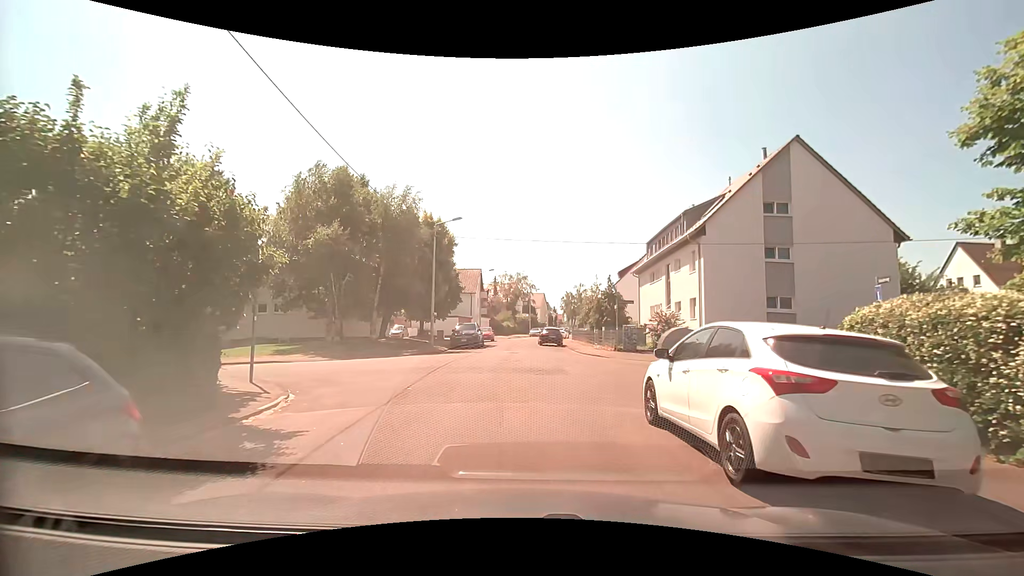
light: Day
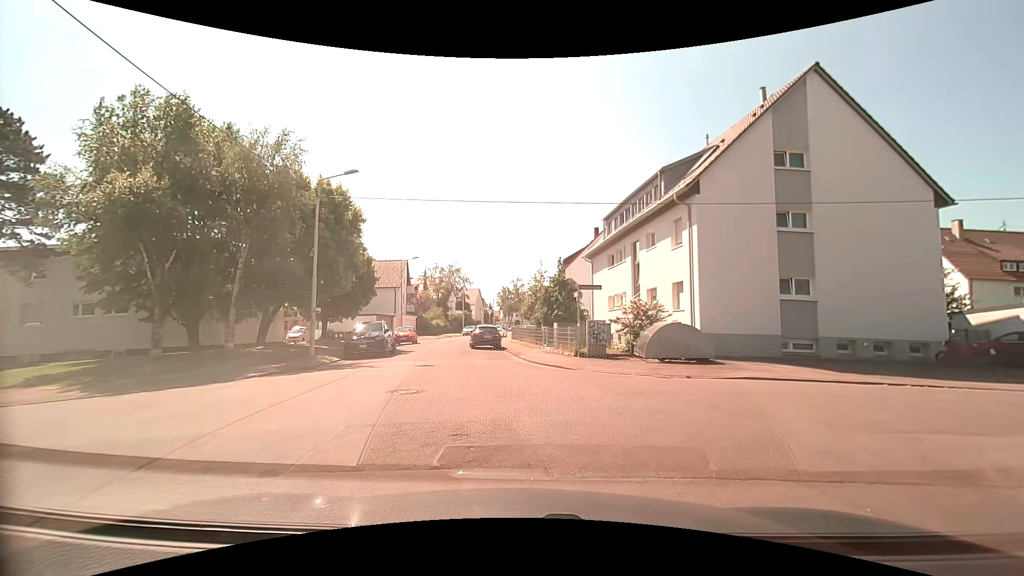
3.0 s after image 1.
(+0.3, +8.8) m; +7°
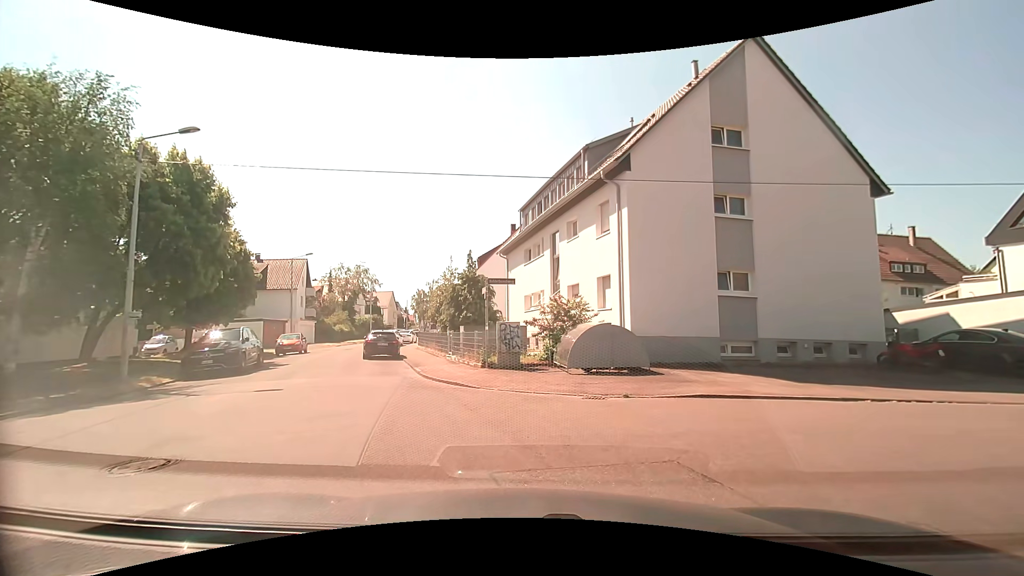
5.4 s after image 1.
(+0.4, +4.2) m; +10°
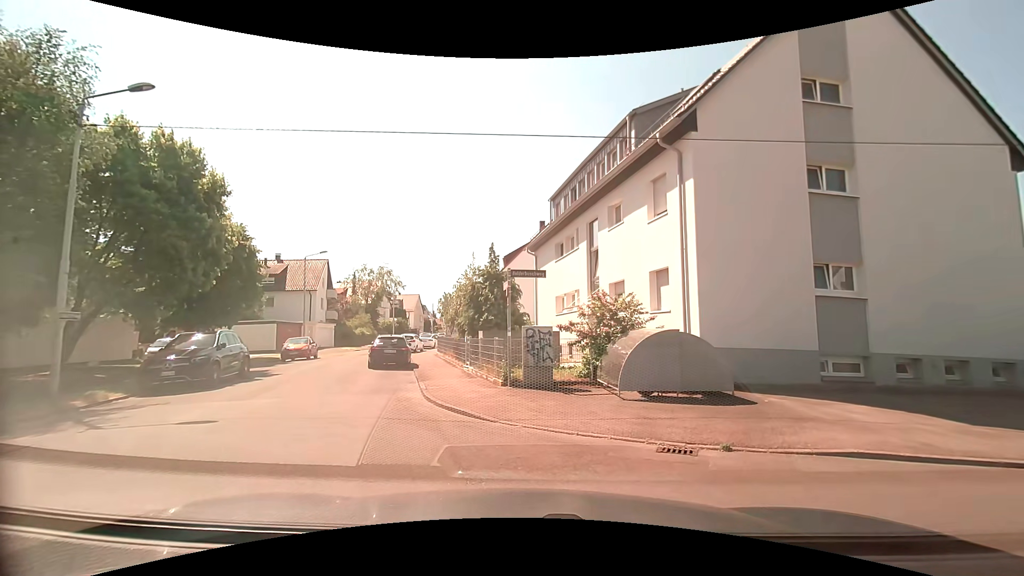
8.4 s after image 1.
(-0.1, +3.8) m; -2°
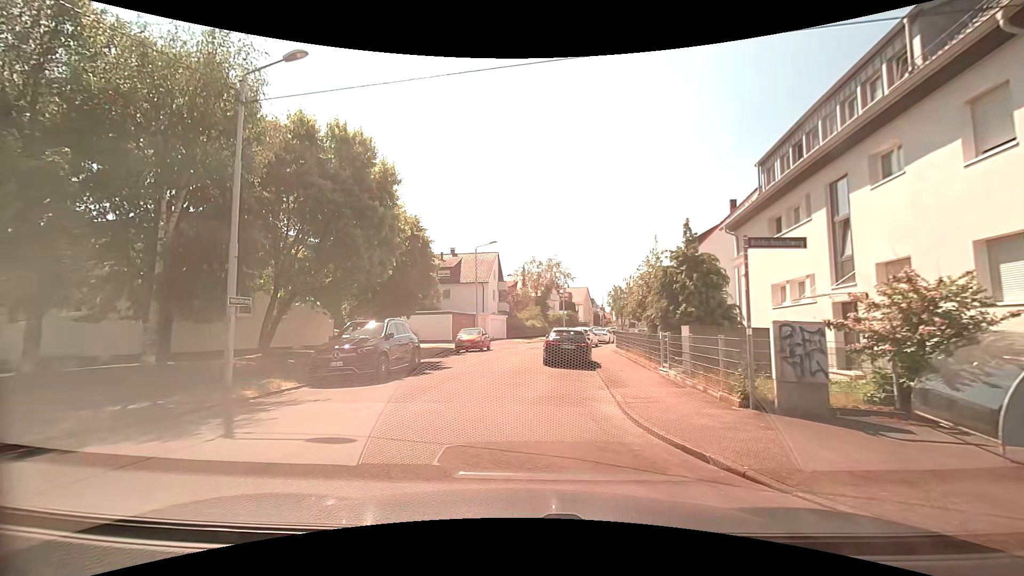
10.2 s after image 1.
(-0.7, +3.4) m; -23°
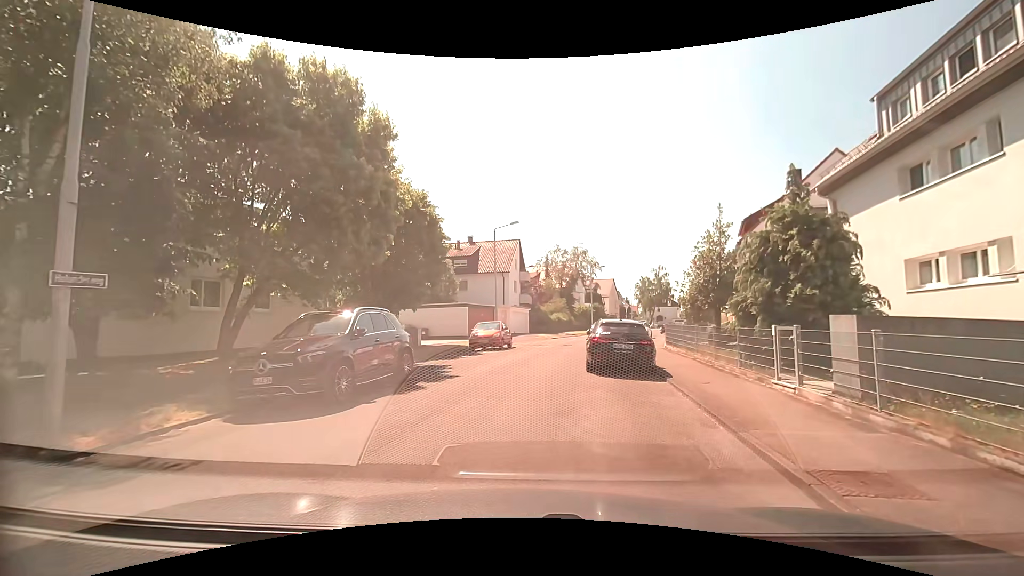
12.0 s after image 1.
(-0.2, +5.4) m; 0°
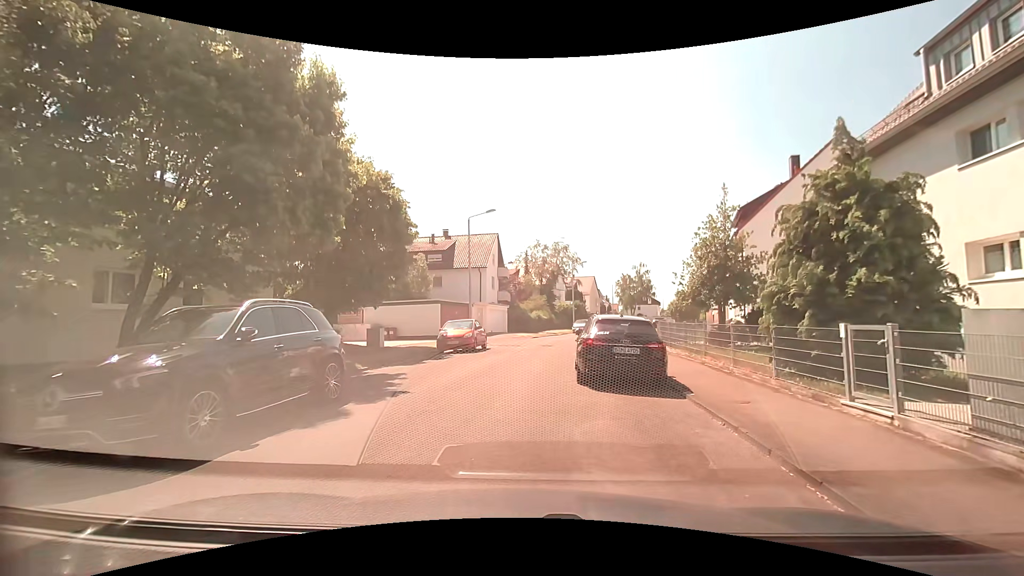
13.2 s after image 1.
(0.0, +3.1) m; +1°
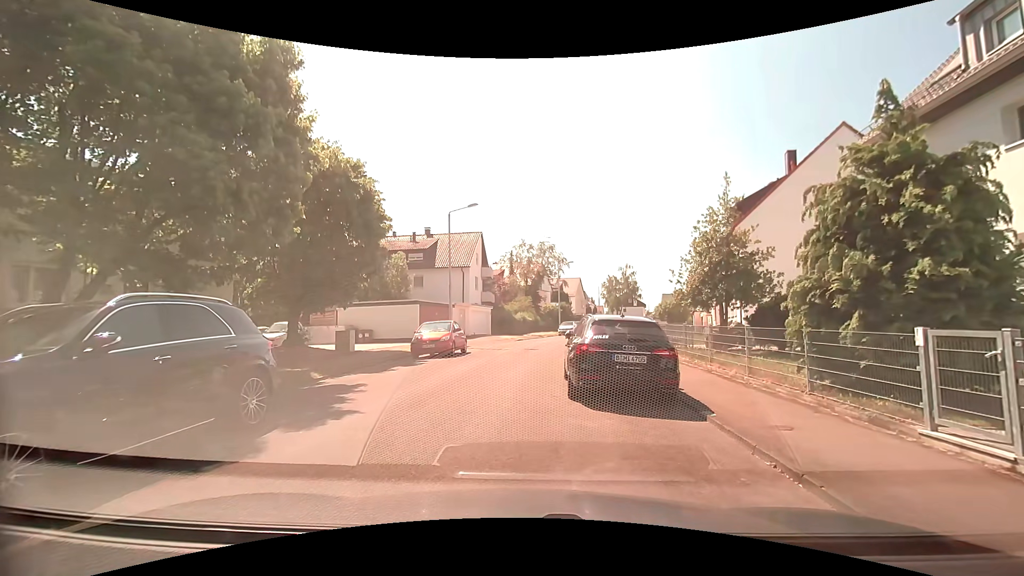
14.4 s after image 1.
(0.0, +1.8) m; +2°
(-1, +10) (-1, +20) (+1, +30) (+3, +40) (+7, +49) (+10, +58) (+12, +68) (+15, +78) (+18, +87) (+20, +97) m
